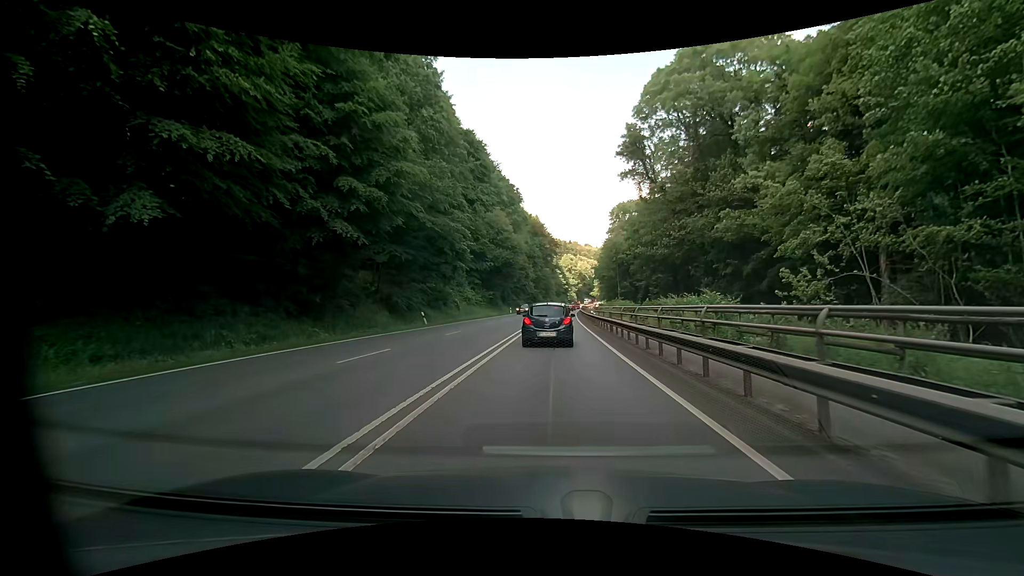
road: primary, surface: asphalt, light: Day
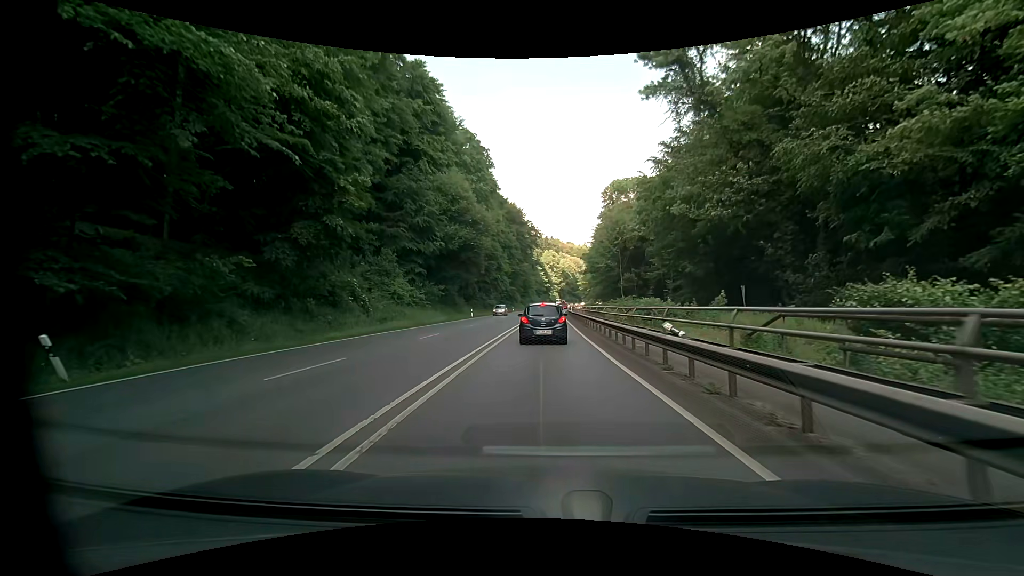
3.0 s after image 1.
(+0.5, +26.7) m; +1°
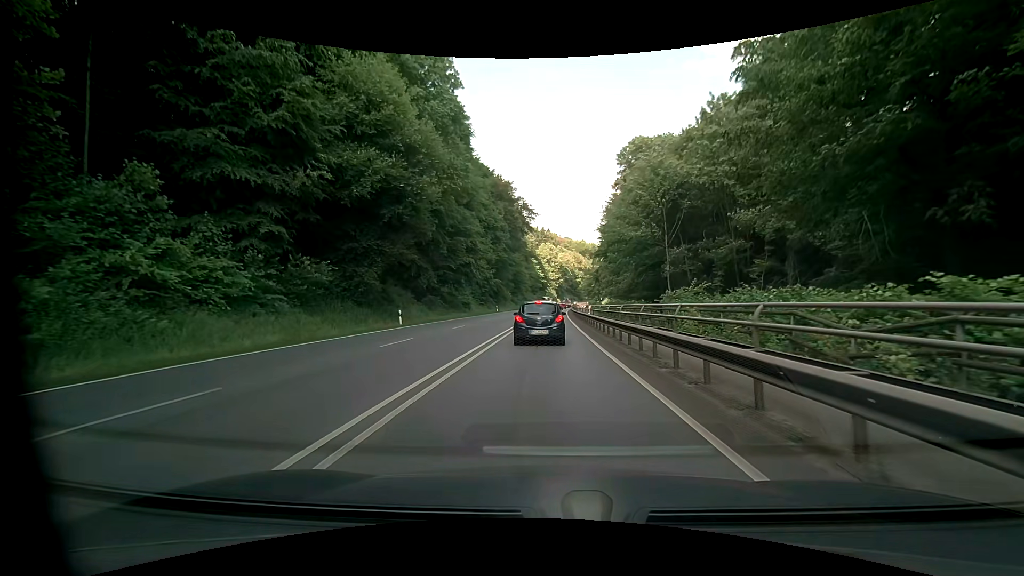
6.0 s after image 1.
(+0.6, +29.1) m; +1°
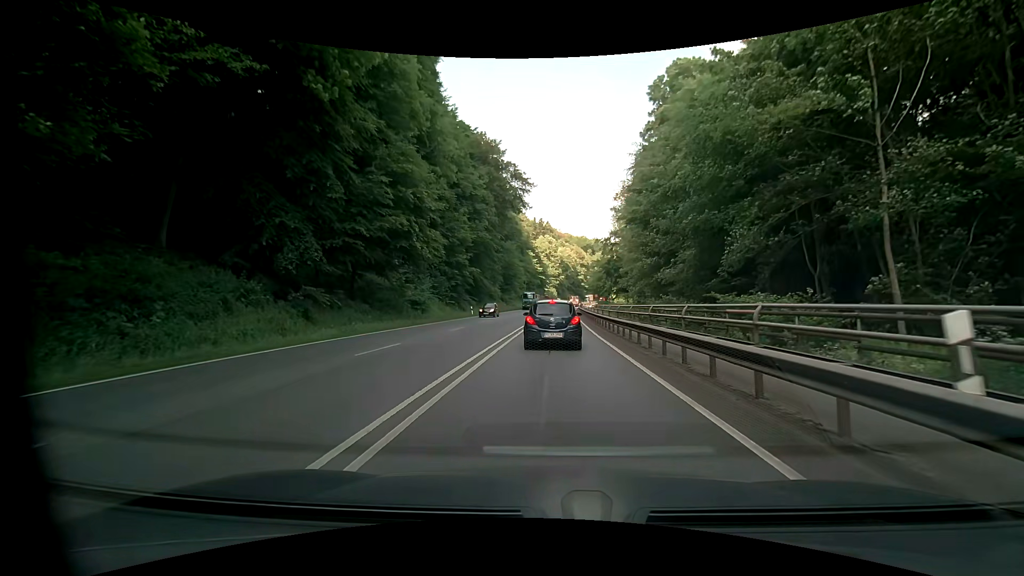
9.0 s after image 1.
(+0.2, +27.1) m; +1°
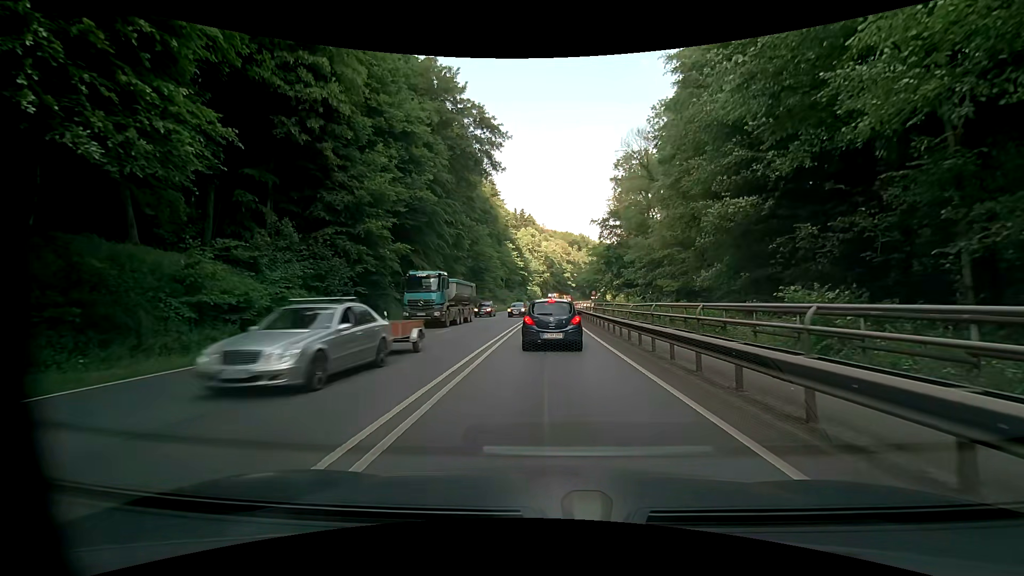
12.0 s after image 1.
(0.0, +25.6) m; +1°
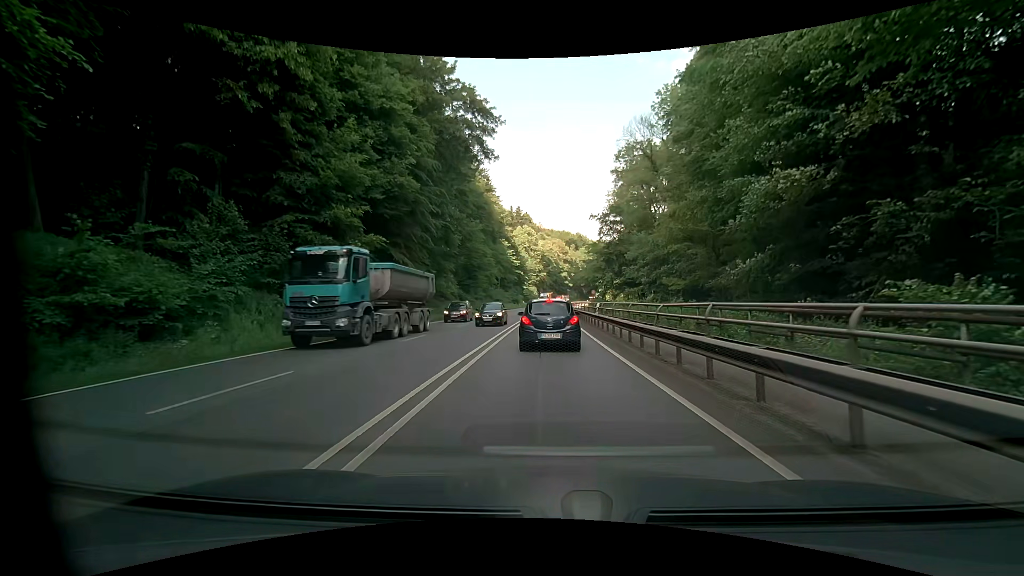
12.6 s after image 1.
(0.0, +4.9) m; 0°
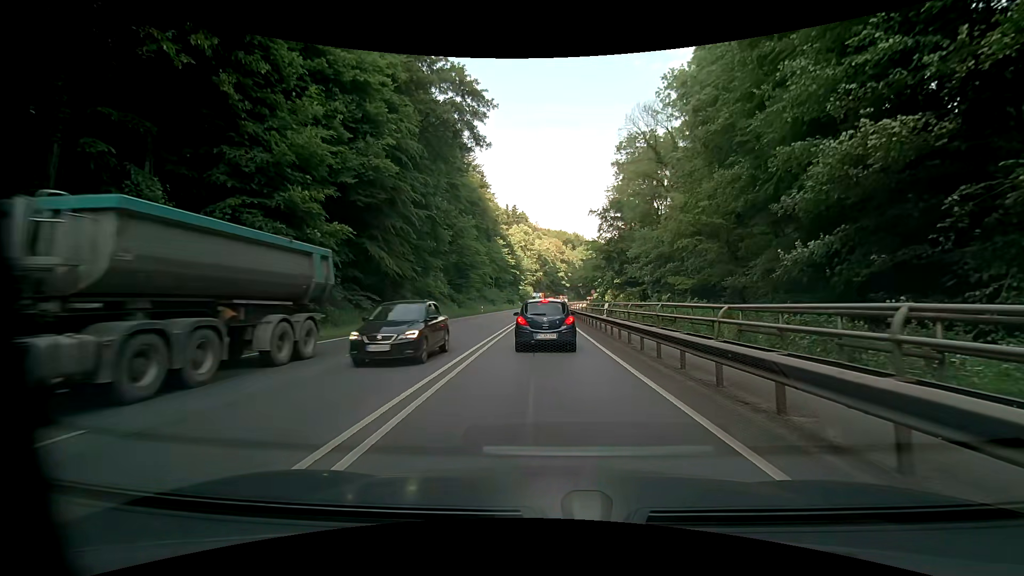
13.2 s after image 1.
(0.0, +4.7) m; 0°
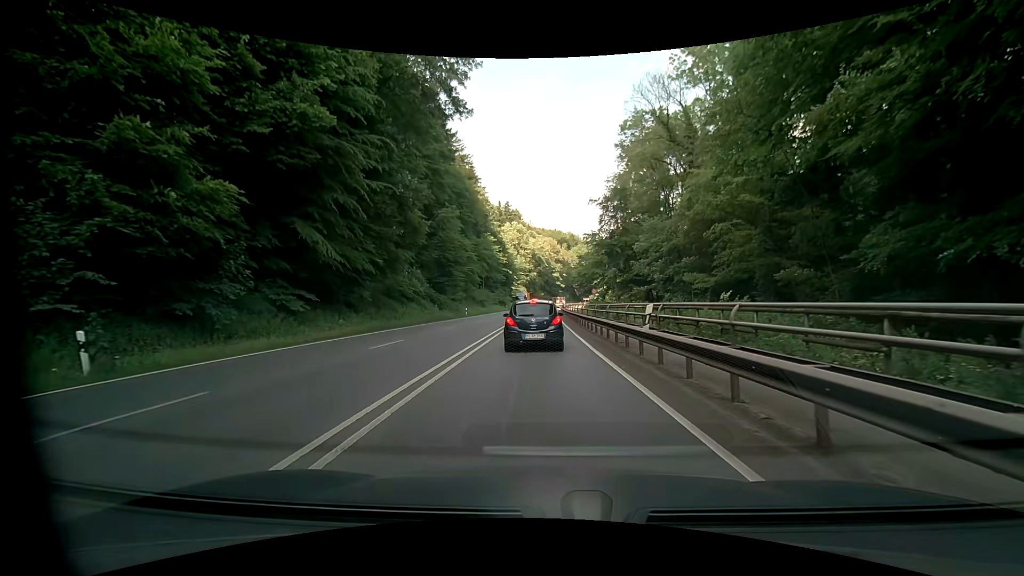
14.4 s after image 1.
(+0.1, +9.3) m; +1°
(0, +10) (0, +20) (0, +30) (0, +40) (0, +50) (0, +60) (0, +70) (0, +80) (0, +90) (0, +100) m
